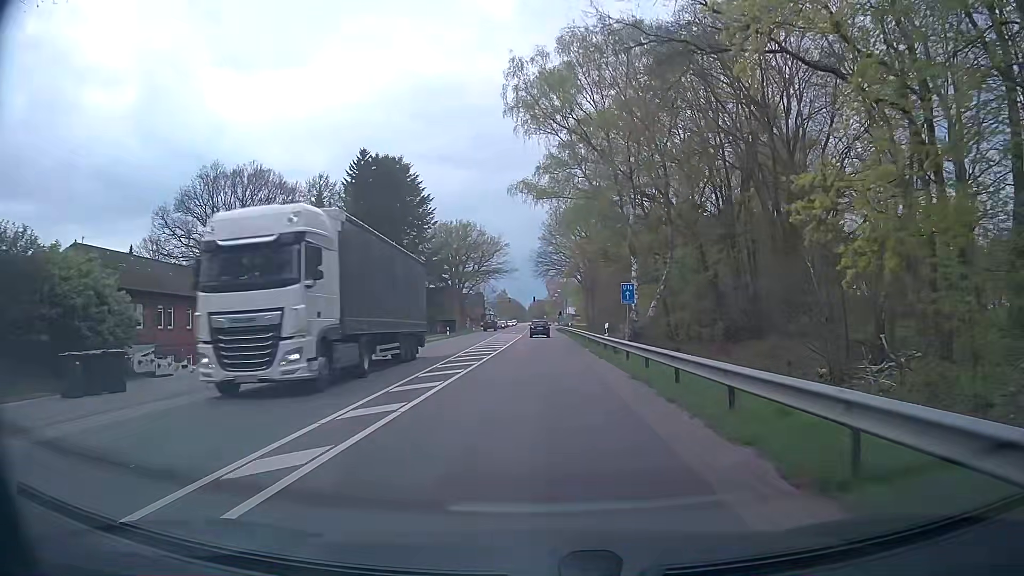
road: primary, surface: asphalt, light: Day
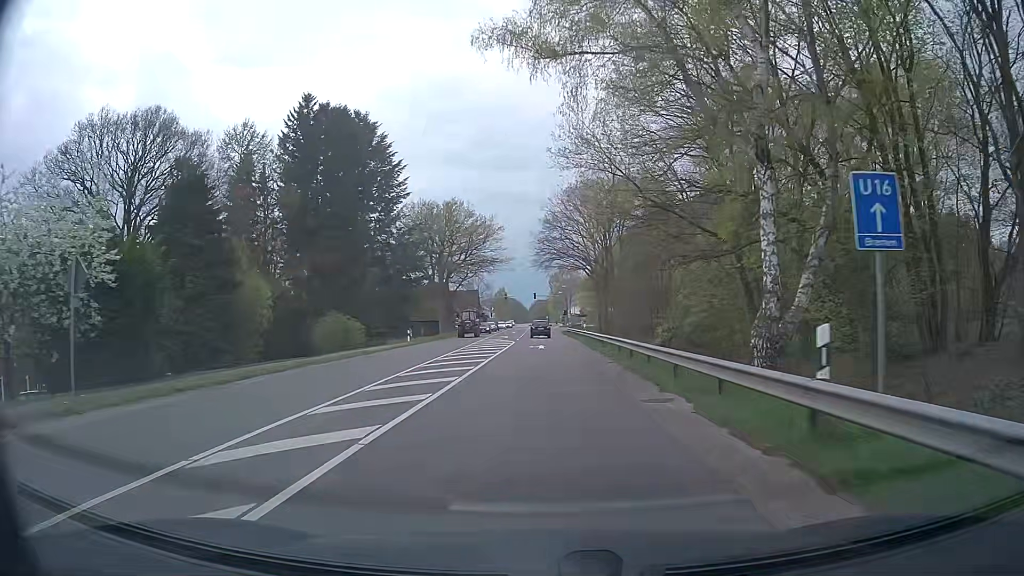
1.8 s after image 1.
(-0.2, +22.7) m; -1°
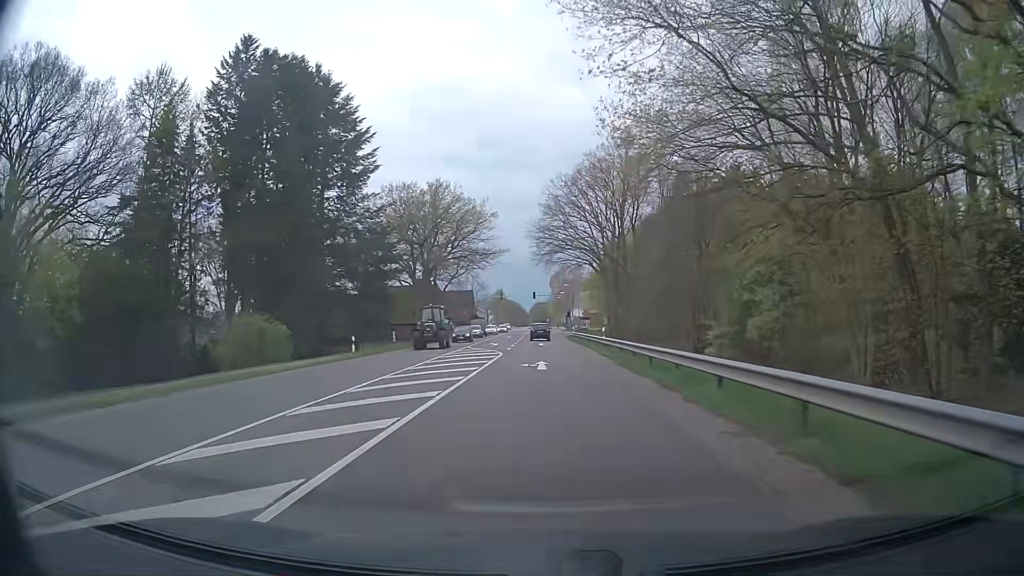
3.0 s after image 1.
(+0.1, +15.3) m; +1°
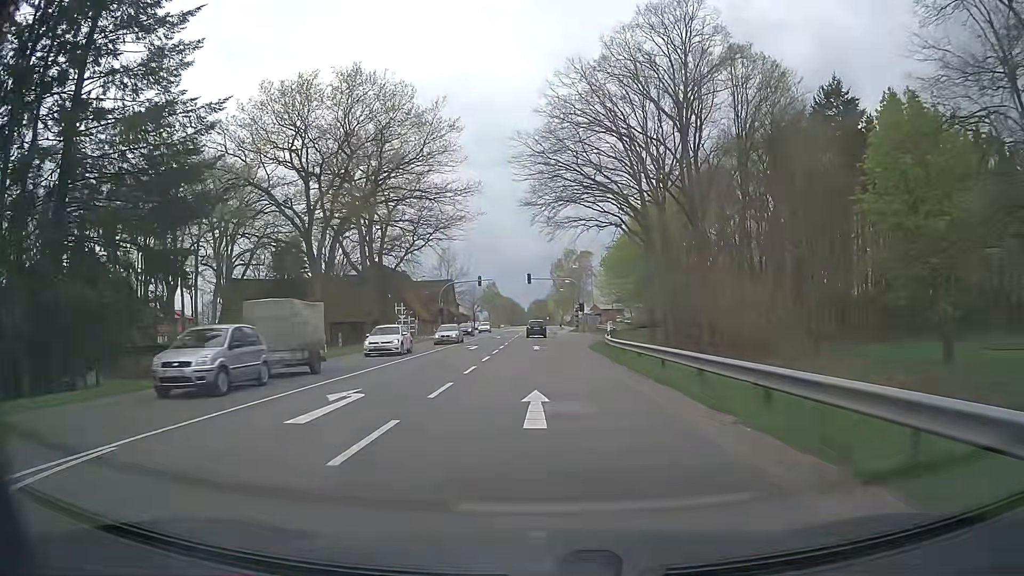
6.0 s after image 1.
(-0.1, +38.5) m; 0°
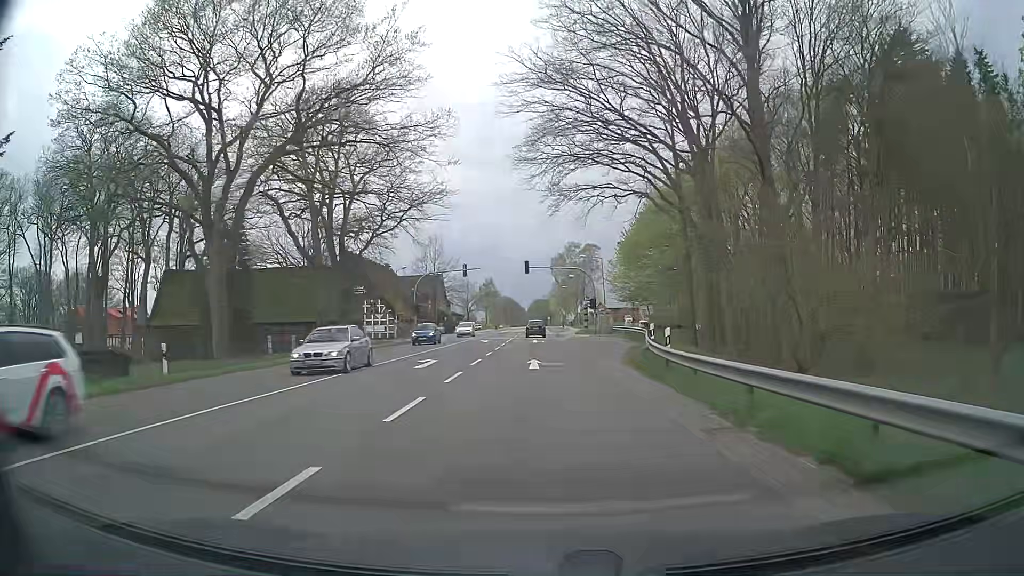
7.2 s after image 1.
(0.0, +15.4) m; 0°
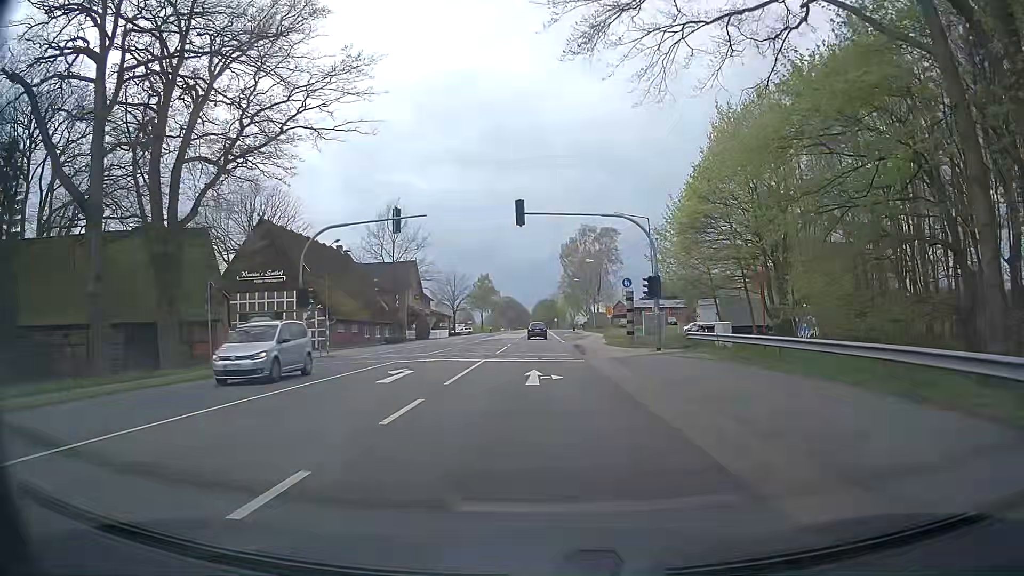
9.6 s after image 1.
(-0.3, +30.7) m; 0°
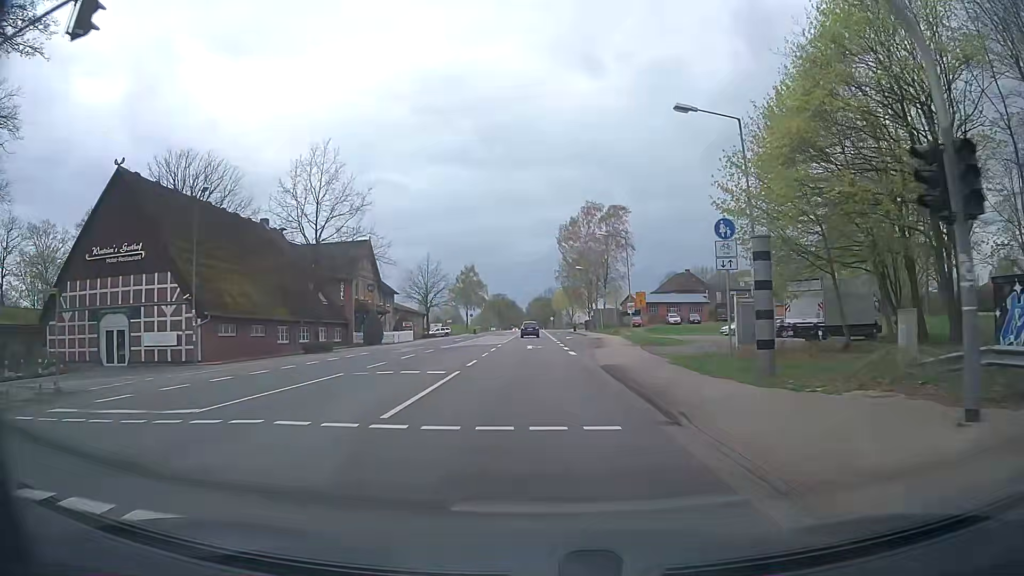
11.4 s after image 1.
(-0.2, +23.0) m; 0°
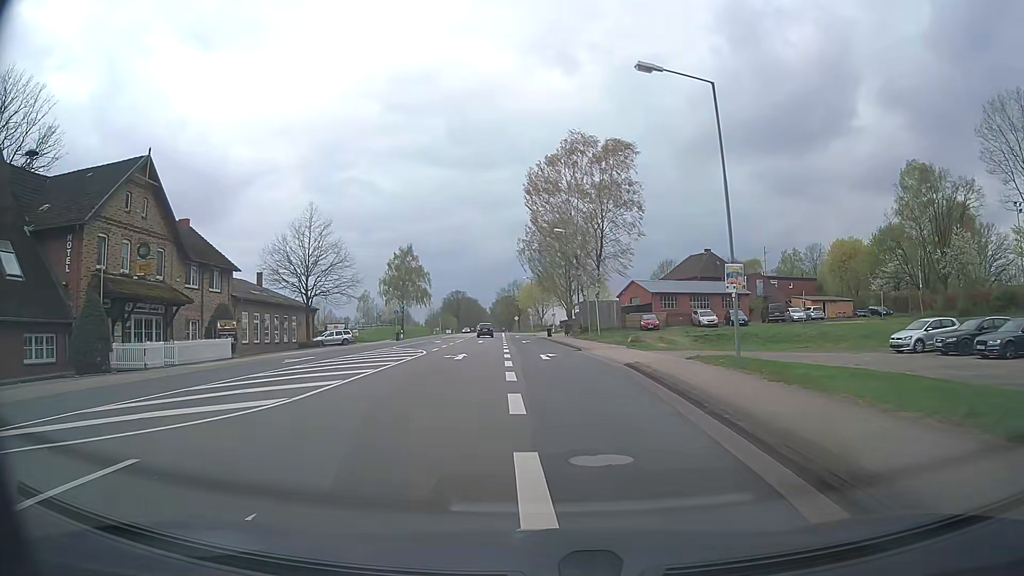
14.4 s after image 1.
(+1.0, +38.3) m; +3°
(0, +10) (0, +20) (0, +30) (-1, +40) (-1, +50) (-2, +60) (-2, +70) (-3, +80) (-3, +90) (-4, +100) m
